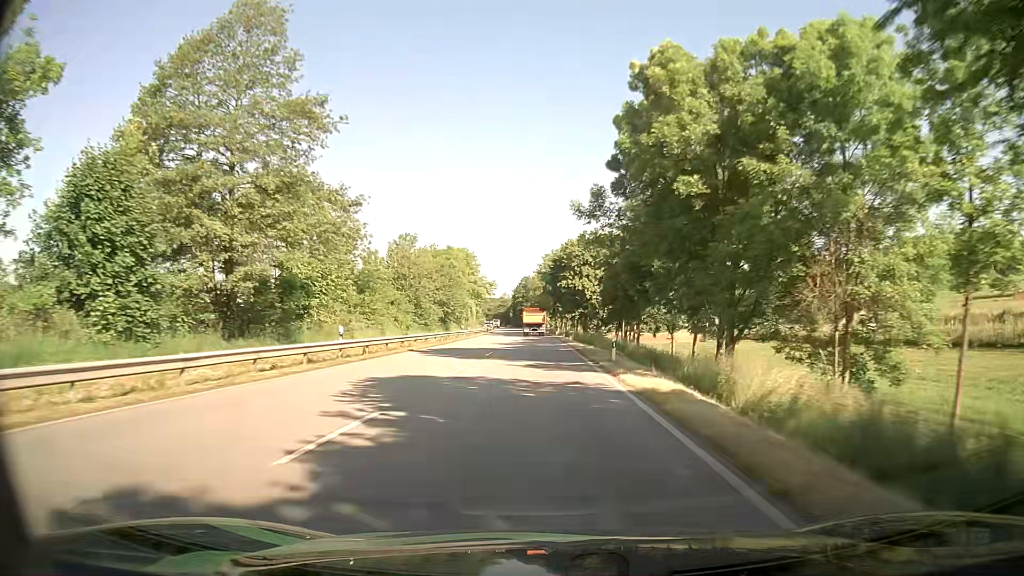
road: primary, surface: asphalt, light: Day
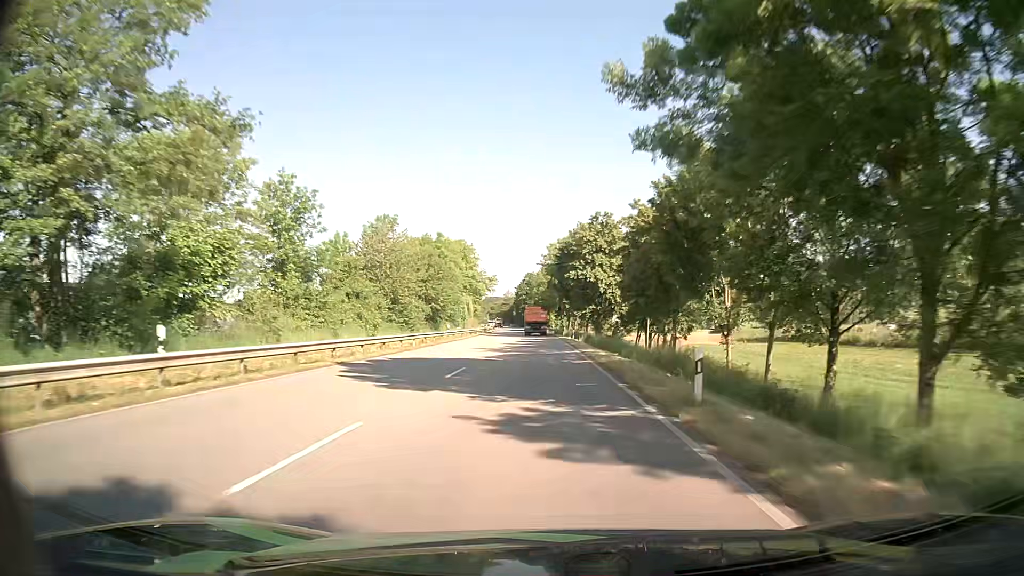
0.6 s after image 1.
(0.0, +13.1) m; -1°
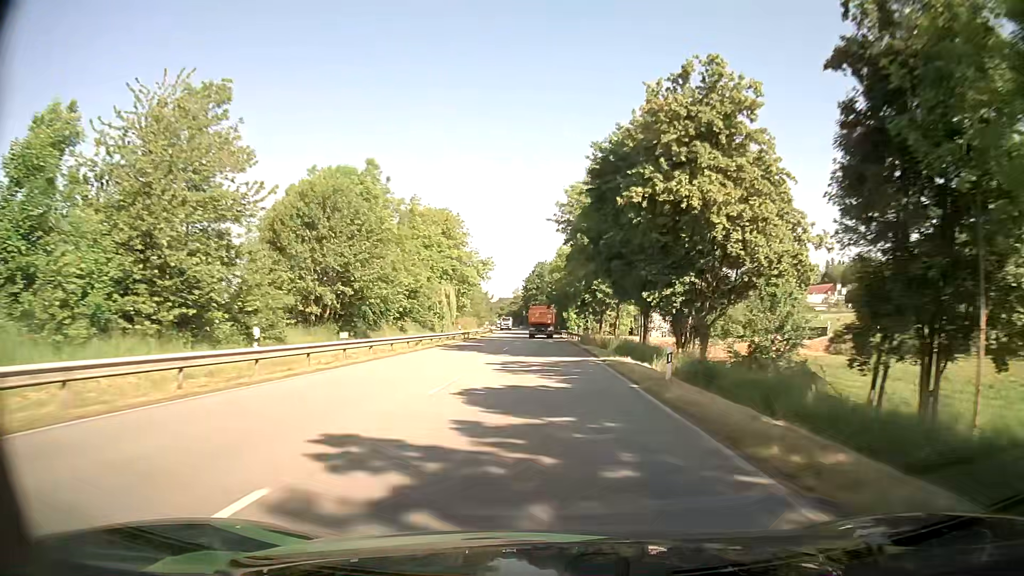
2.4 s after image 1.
(-0.2, +39.9) m; -1°
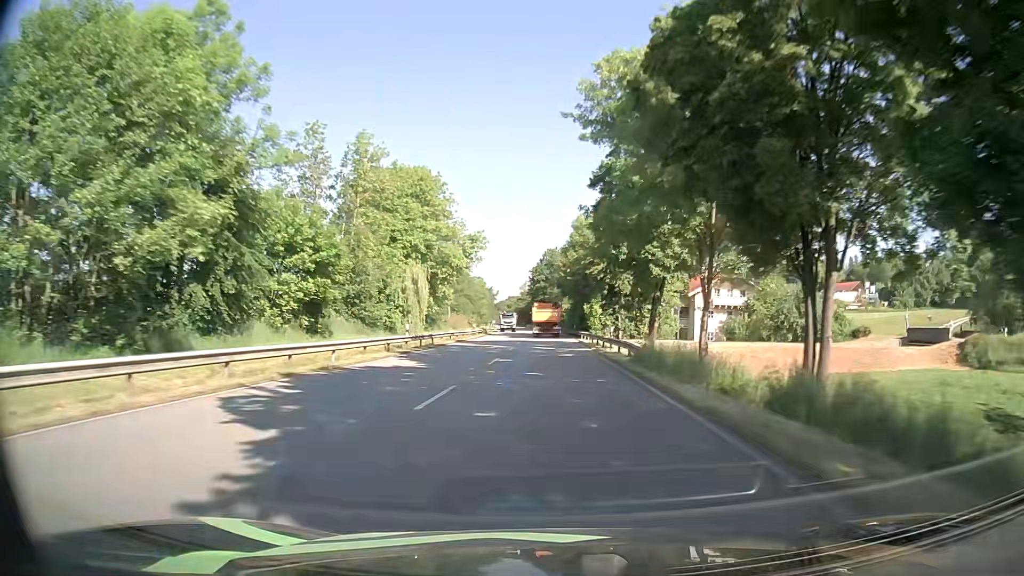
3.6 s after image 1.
(-0.1, +26.4) m; -1°
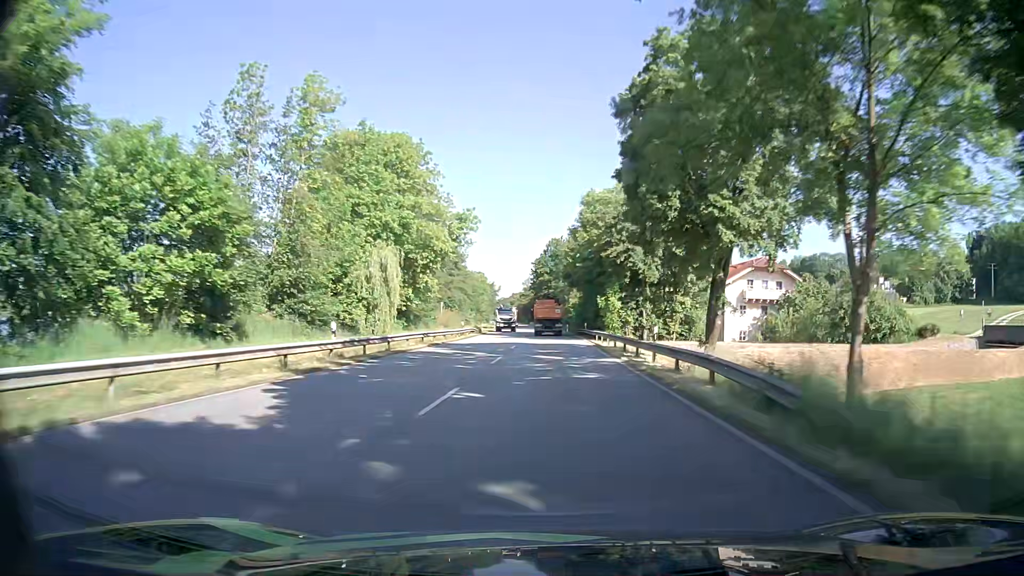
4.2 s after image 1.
(0.0, +12.8) m; +1°
